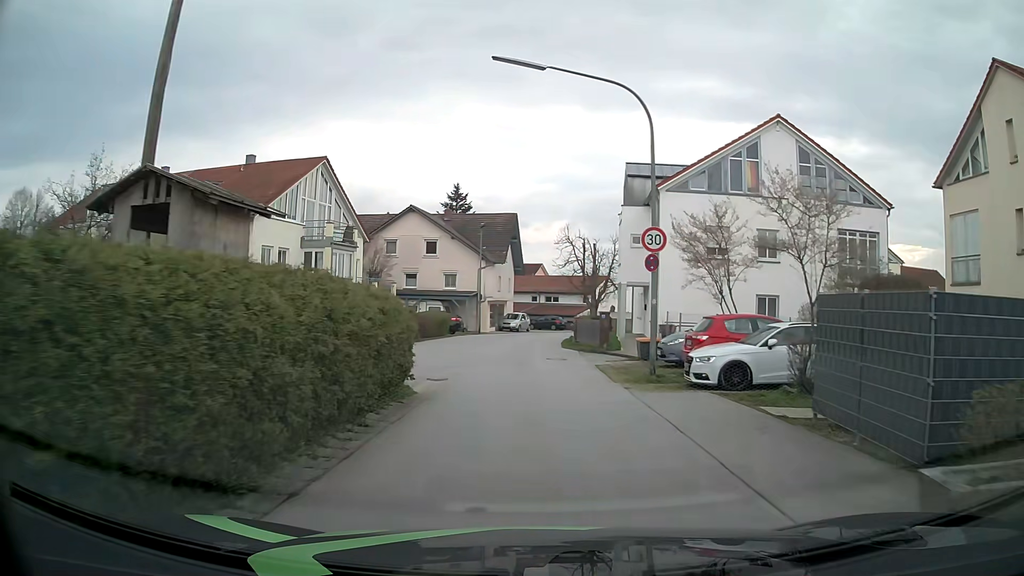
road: unclassified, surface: asphalt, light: Day
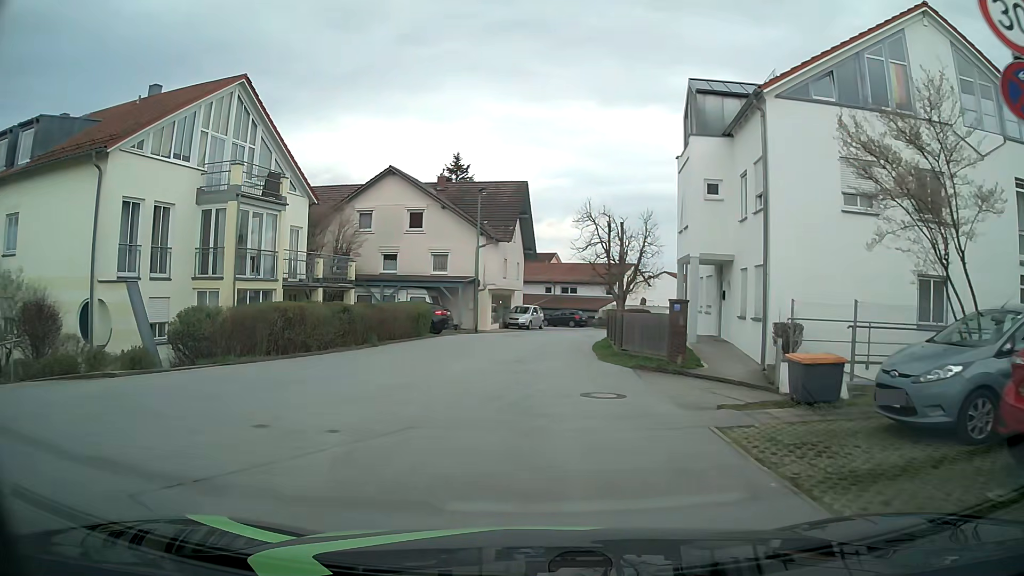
(-0.2, +12.1) m; -1°
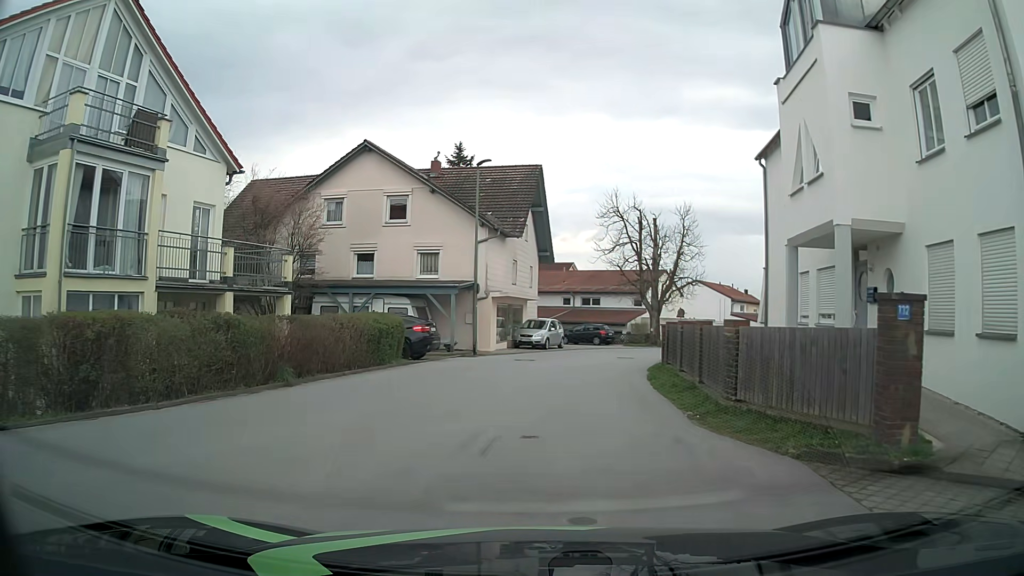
(-0.1, +9.5) m; -2°
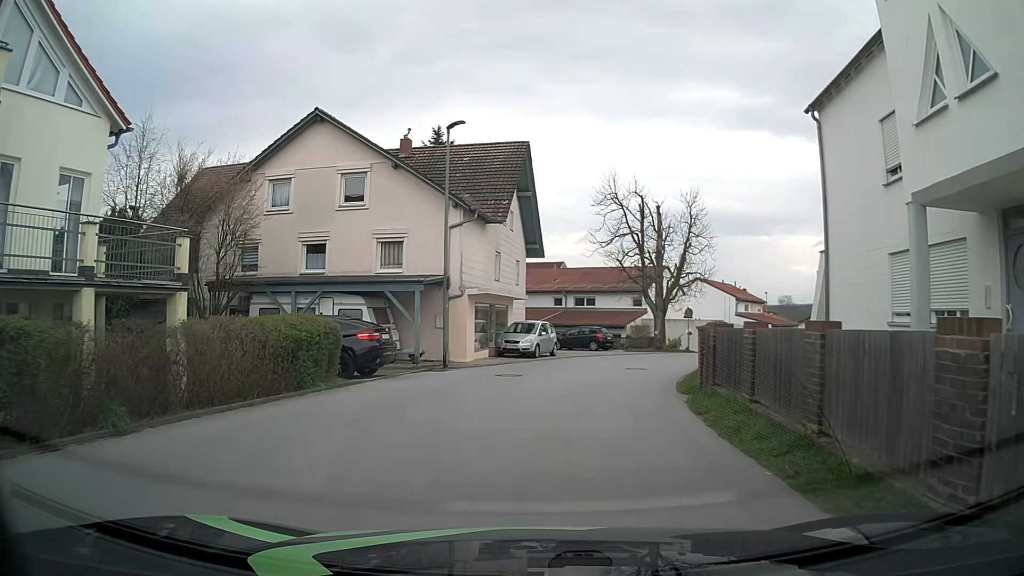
(+0.2, +5.8) m; +2°
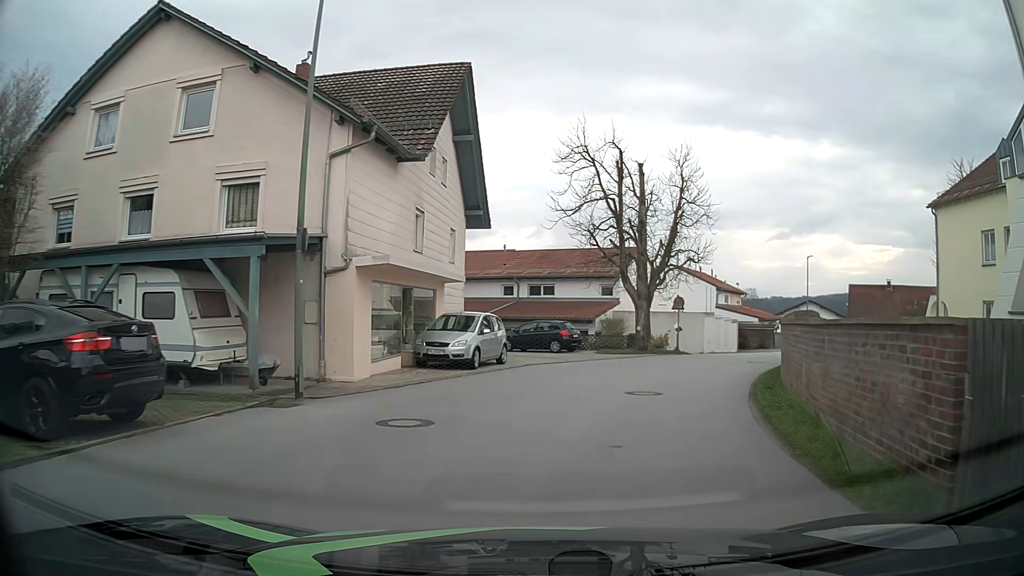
(+0.1, +10.2) m; +4°
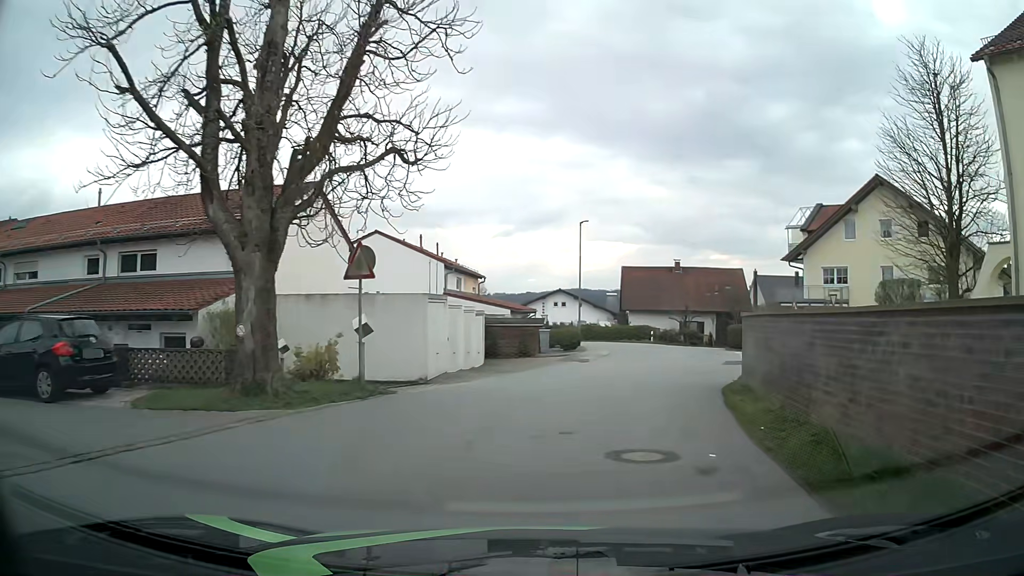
(+4.1, +20.1) m; +23°
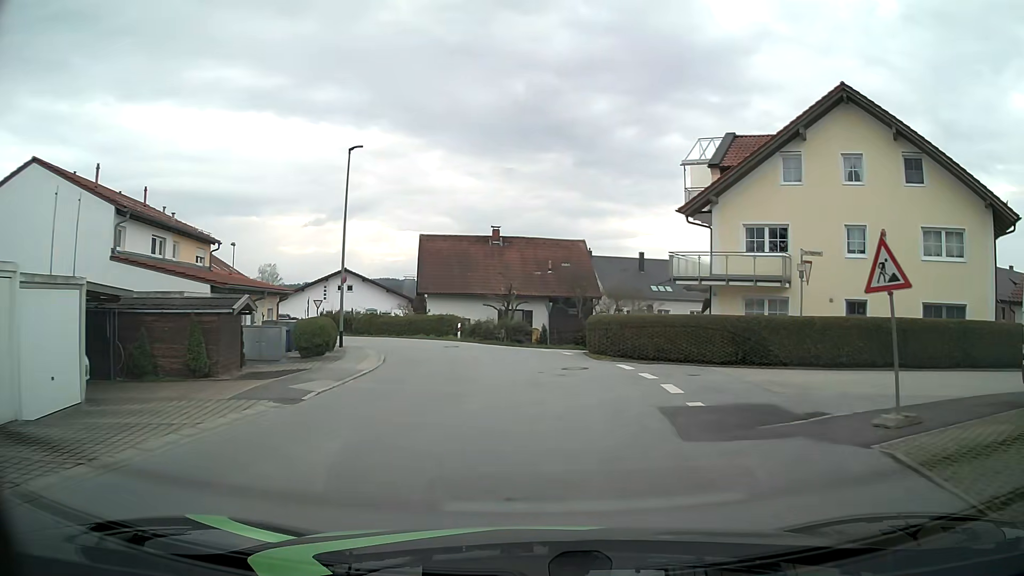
(+2.5, +17.3) m; +16°
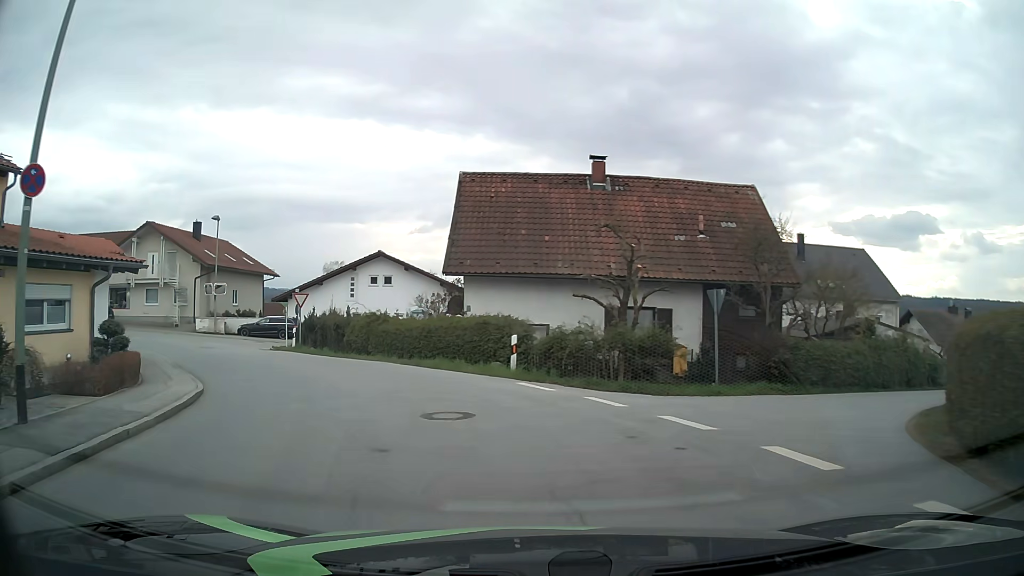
(-0.7, +22.2) m; -8°
(-1, +10) (-5, +19) (-11, +27) (-18, +35) (-27, +38) (-37, +38) (-47, +38) (-57, +36) (-66, +35) (-76, +34) m
